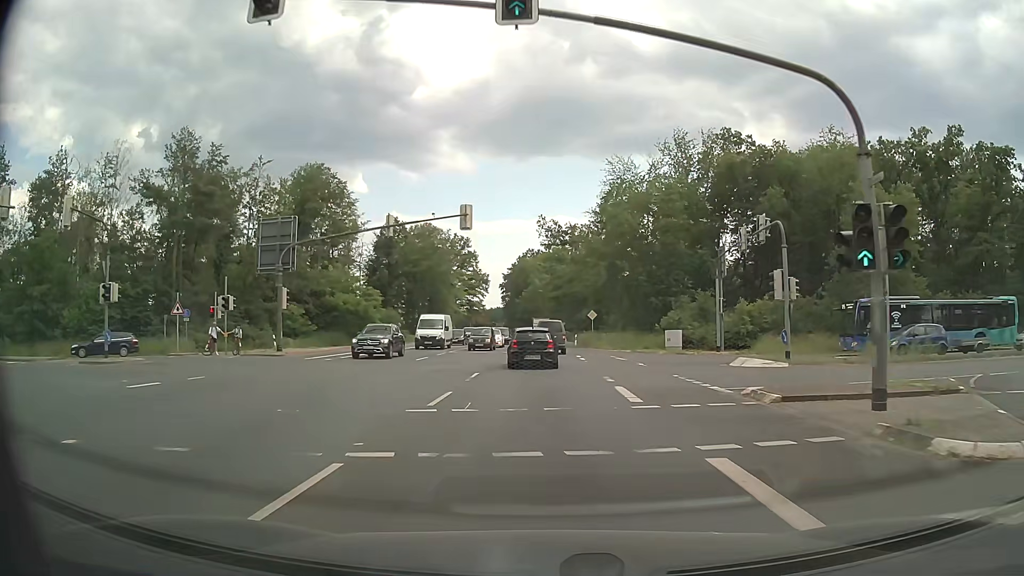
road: primary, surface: asphalt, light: Day
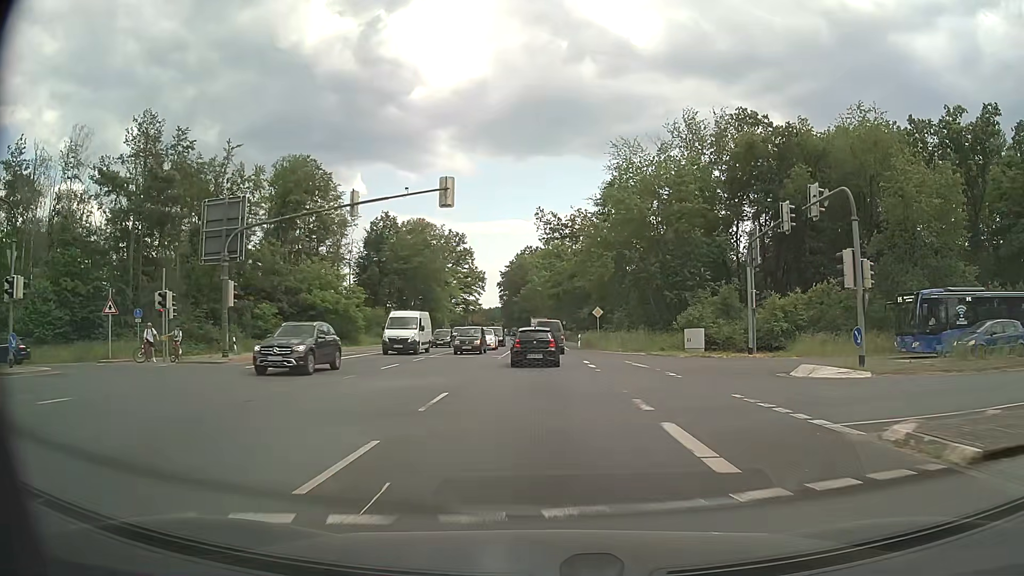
(0.0, +6.6) m; +1°
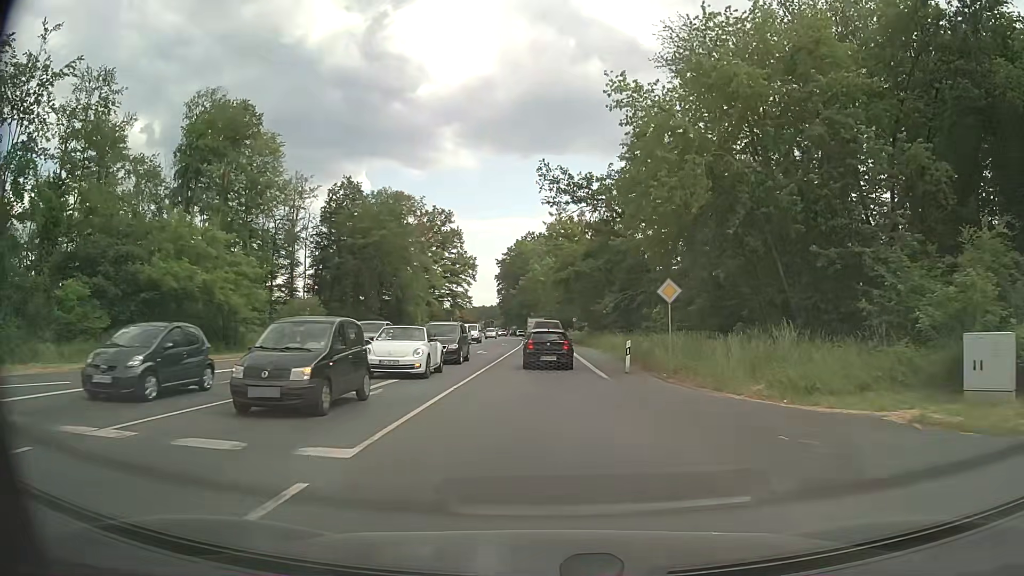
(-0.2, +27.1) m; -1°
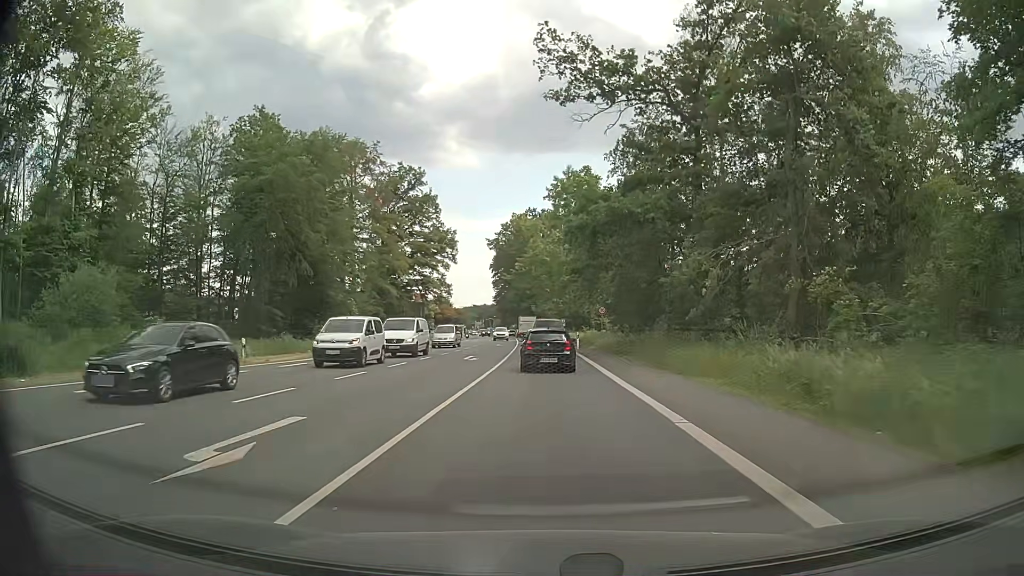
(-0.1, +32.7) m; 0°
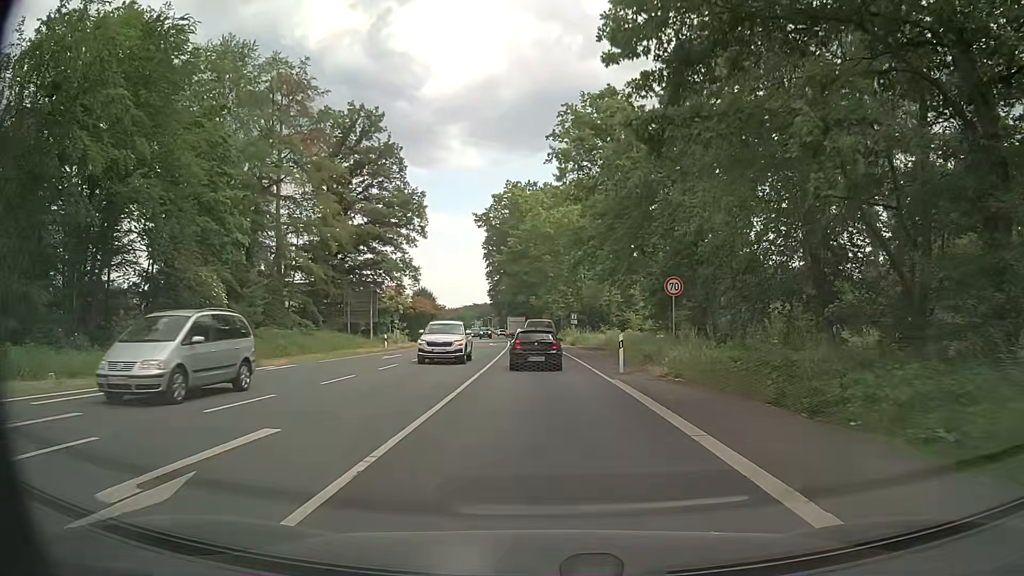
(-0.1, +25.7) m; 0°
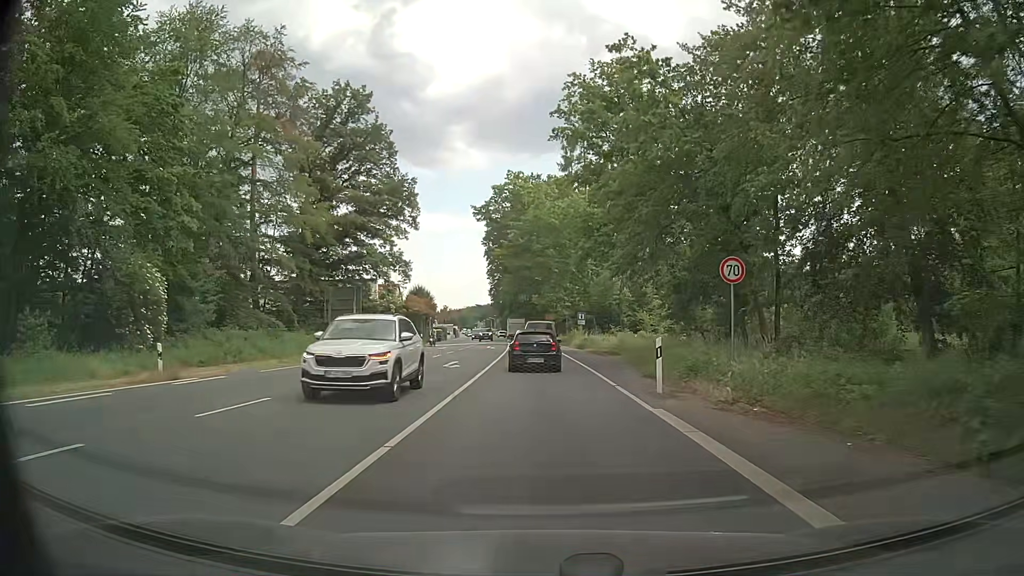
(0.0, +6.5) m; 0°
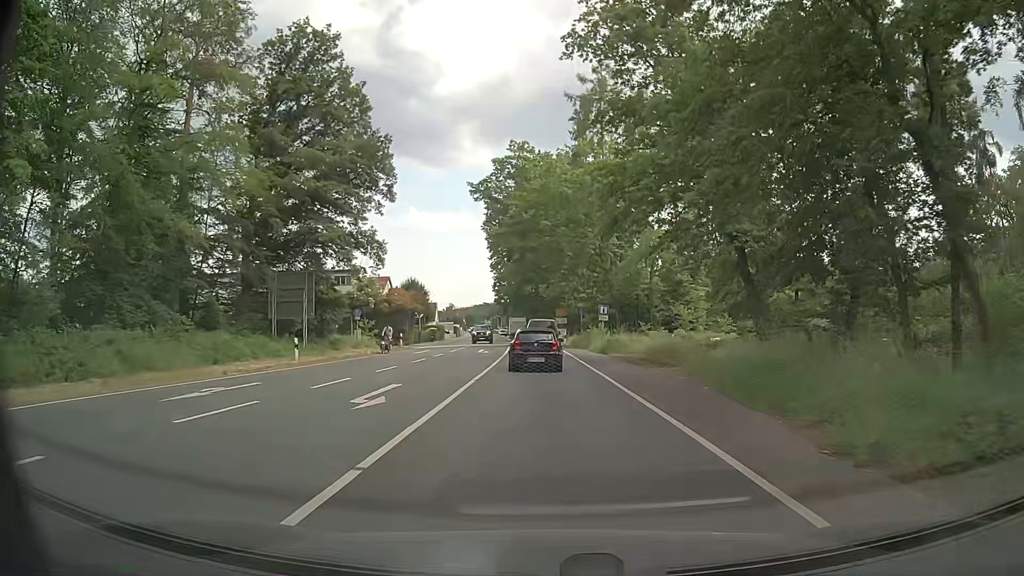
(-0.1, +13.2) m; -1°
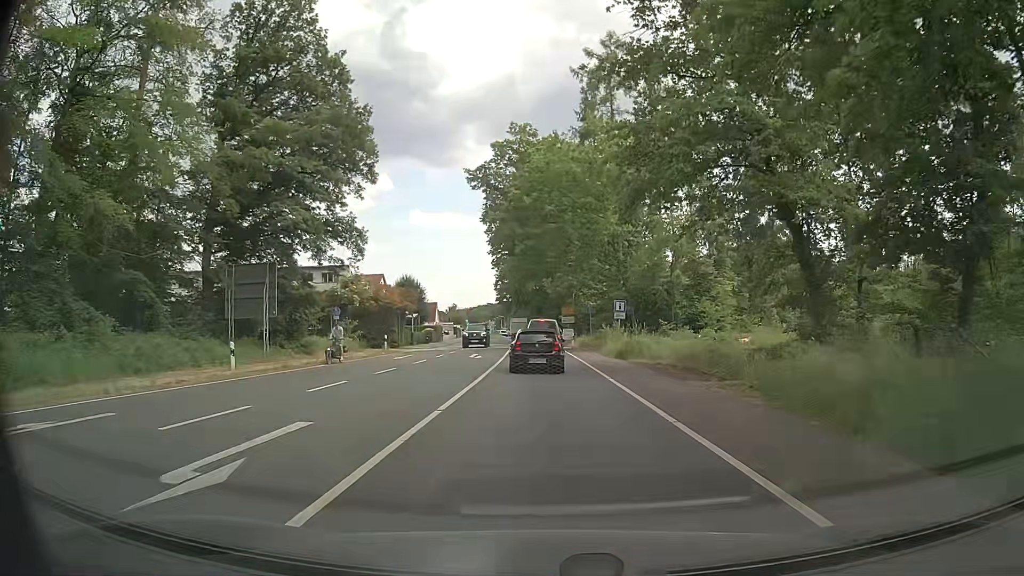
(0.0, +6.7) m; -1°
(0, +10) (0, +20) (0, +30) (-1, +40) (-1, +50) (-1, +60) (-2, +70) (-2, +80) (-3, +90) (-4, +100) m
